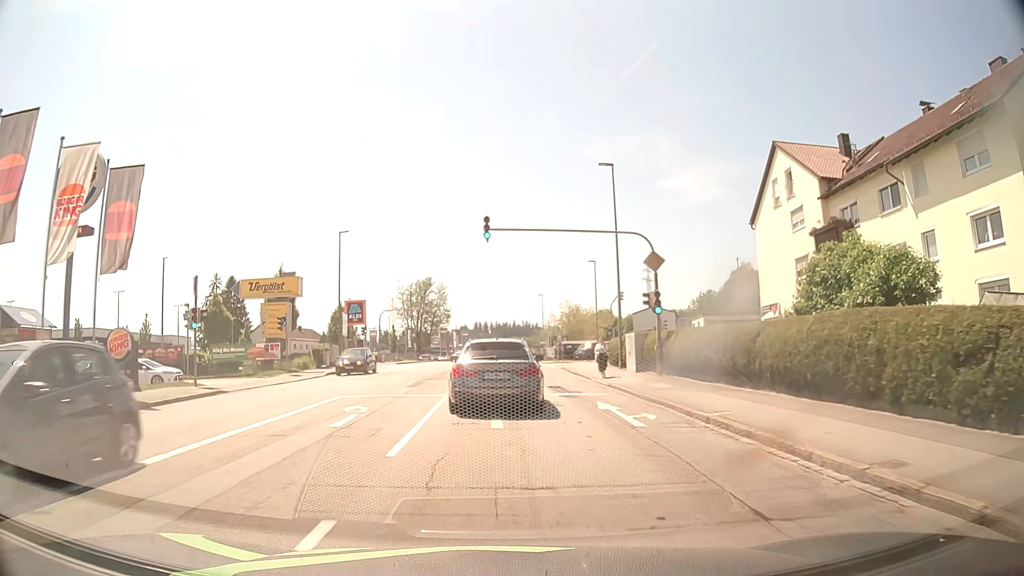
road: tertiary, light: Day
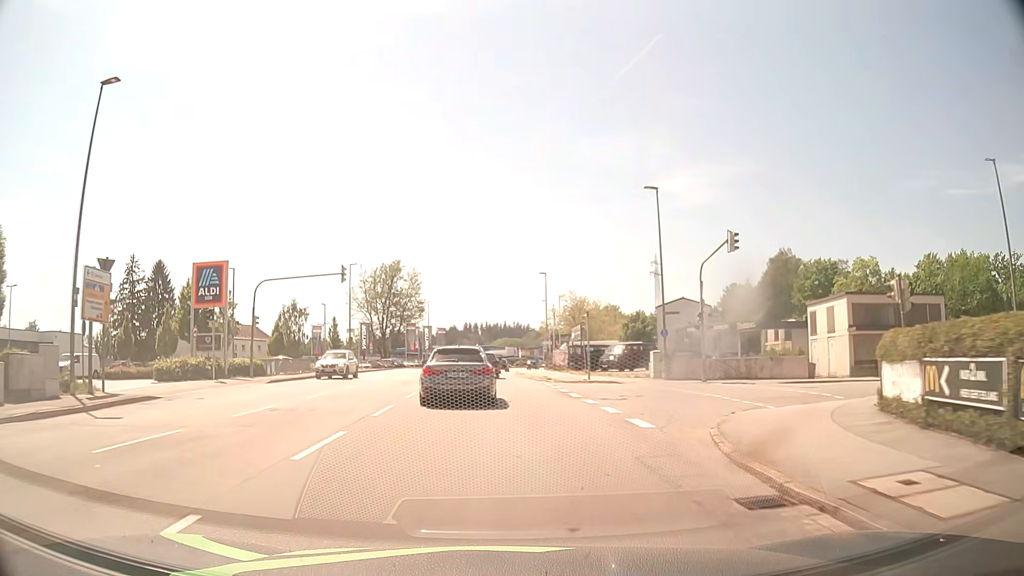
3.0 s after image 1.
(+0.8, +33.0) m; +2°
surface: asphalt
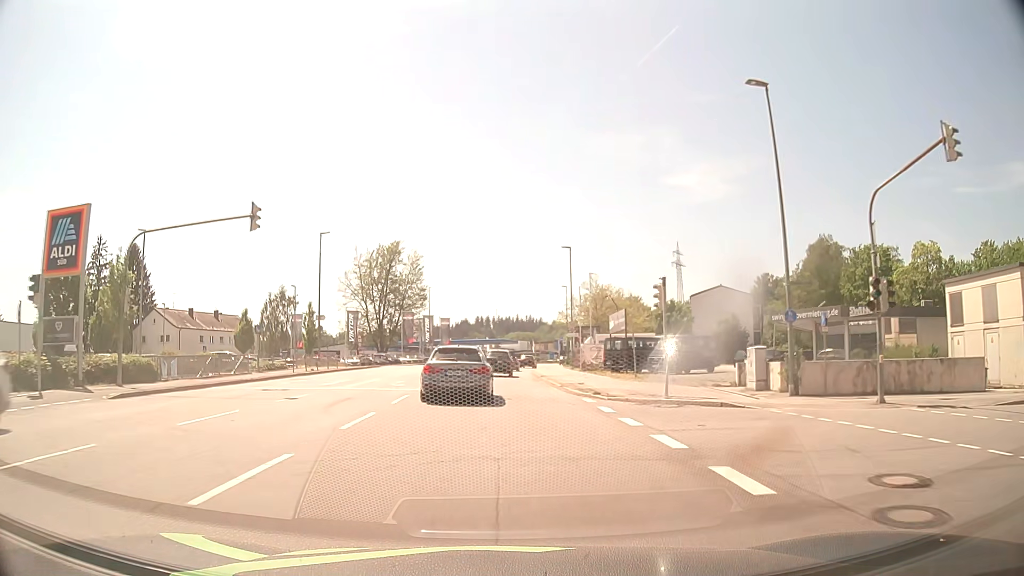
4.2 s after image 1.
(-0.2, +14.9) m; -1°
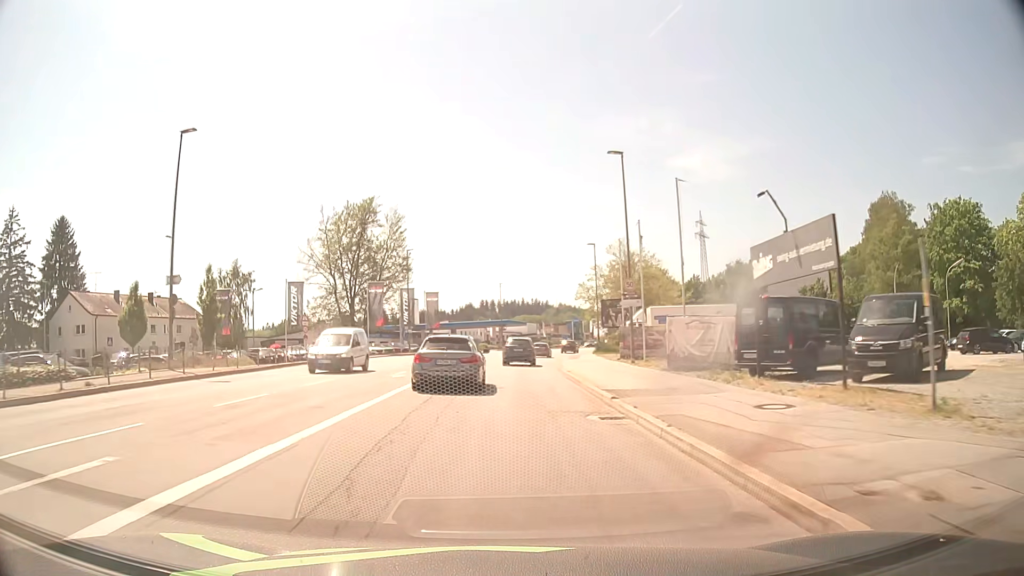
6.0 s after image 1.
(-0.1, +24.3) m; 0°
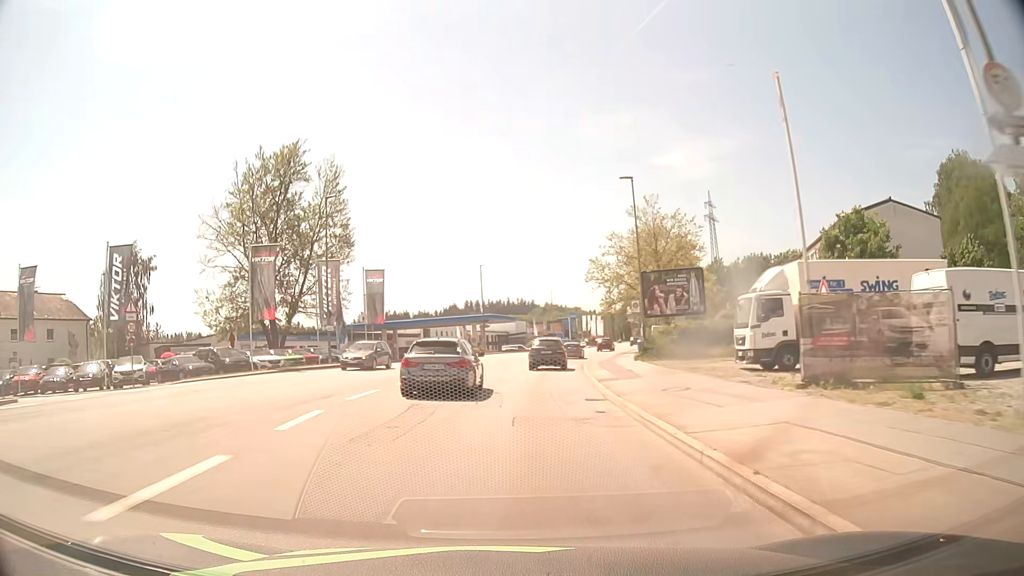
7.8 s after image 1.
(+0.2, +26.2) m; +1°
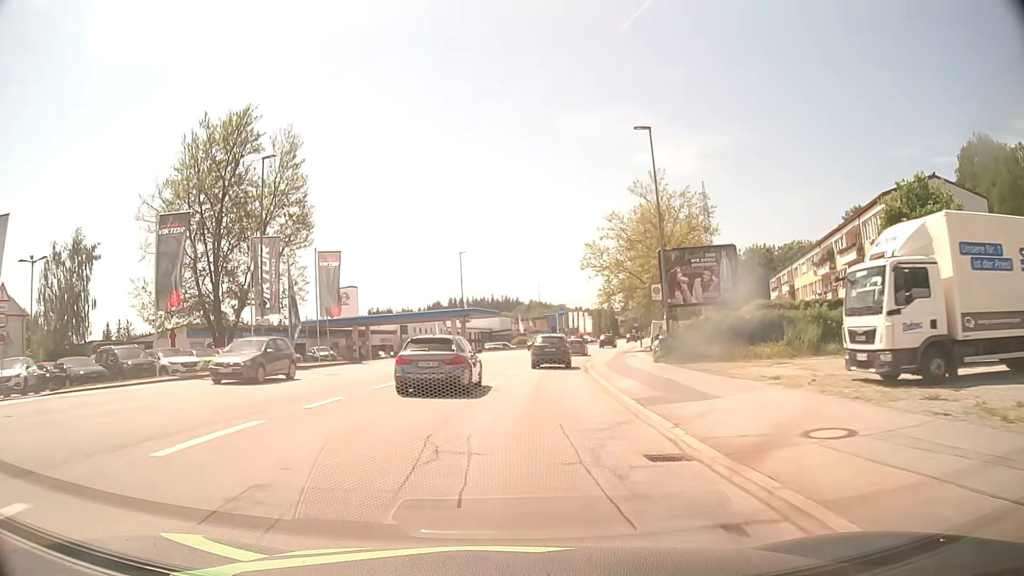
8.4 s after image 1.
(+0.1, +8.9) m; +1°
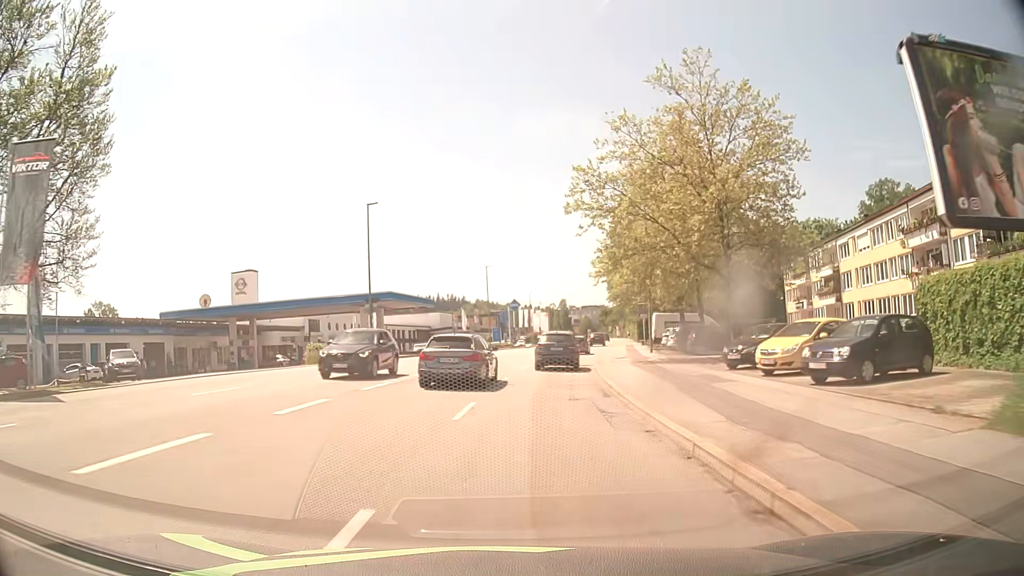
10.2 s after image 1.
(+0.9, +24.8) m; +4°
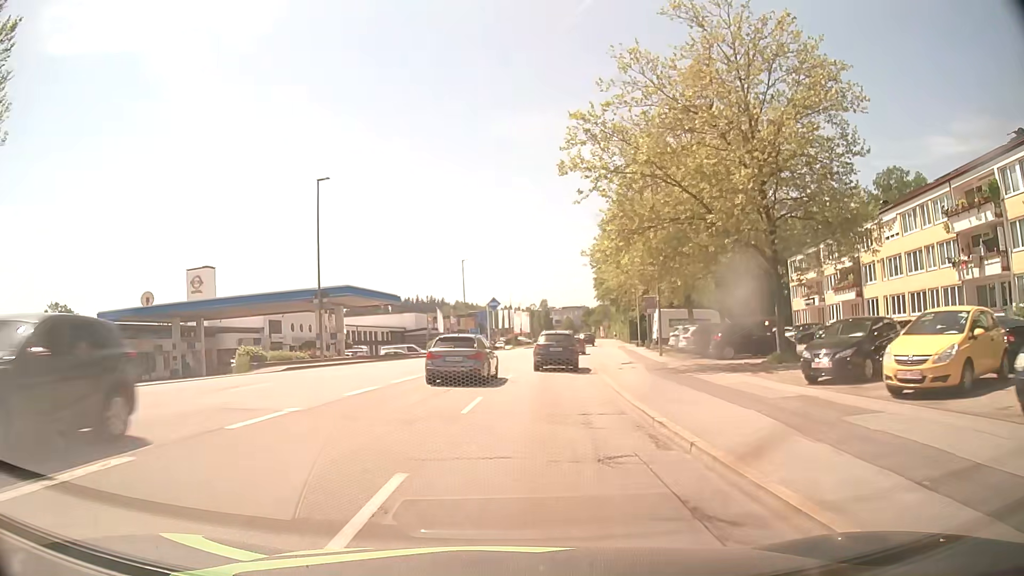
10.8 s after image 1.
(+0.1, +7.7) m; +2°
(0, +10) (+1, +20) (+2, +30) (+3, +40) (+5, +50) (+6, +60) (+8, +70) (+9, +79) (+10, +89) (+12, +99) m
